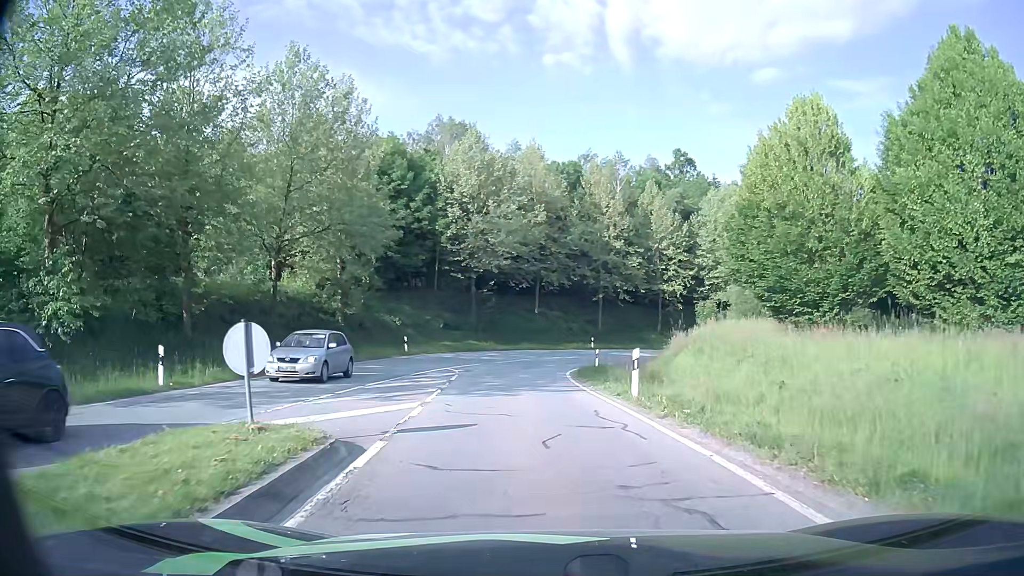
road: primary_link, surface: asphalt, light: Day
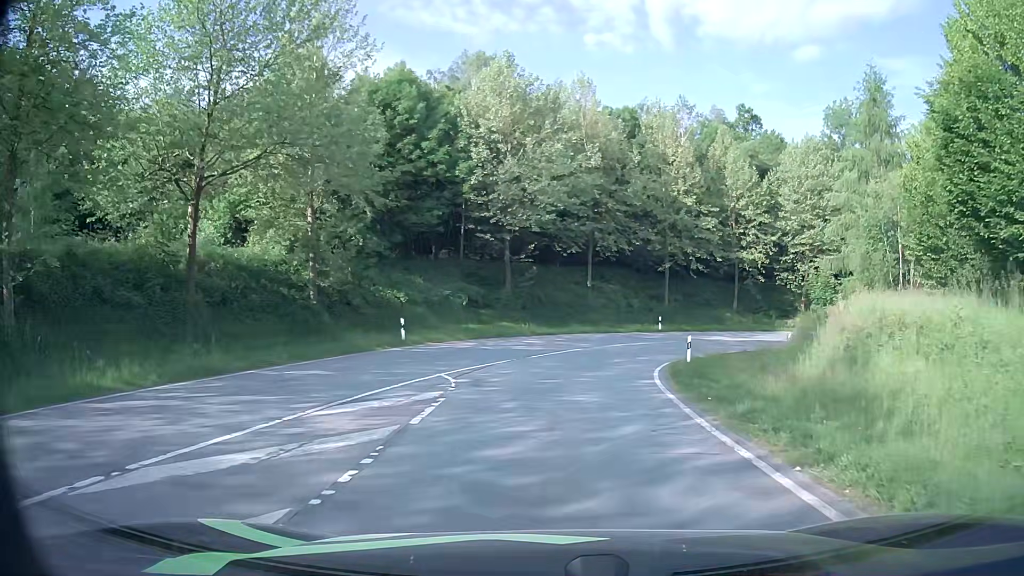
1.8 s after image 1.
(-0.5, +12.8) m; -4°
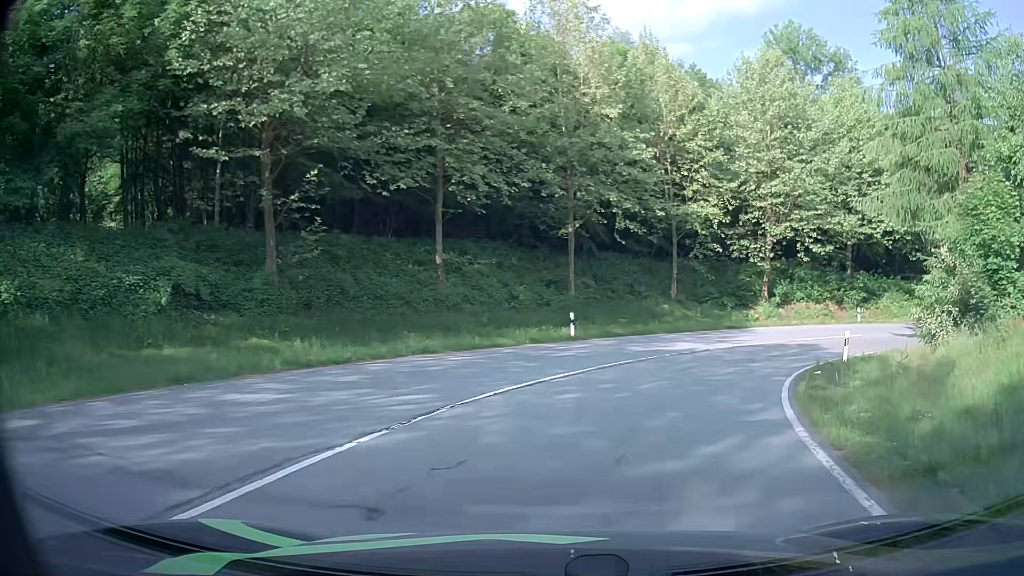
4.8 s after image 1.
(+1.7, +22.3) m; +11°
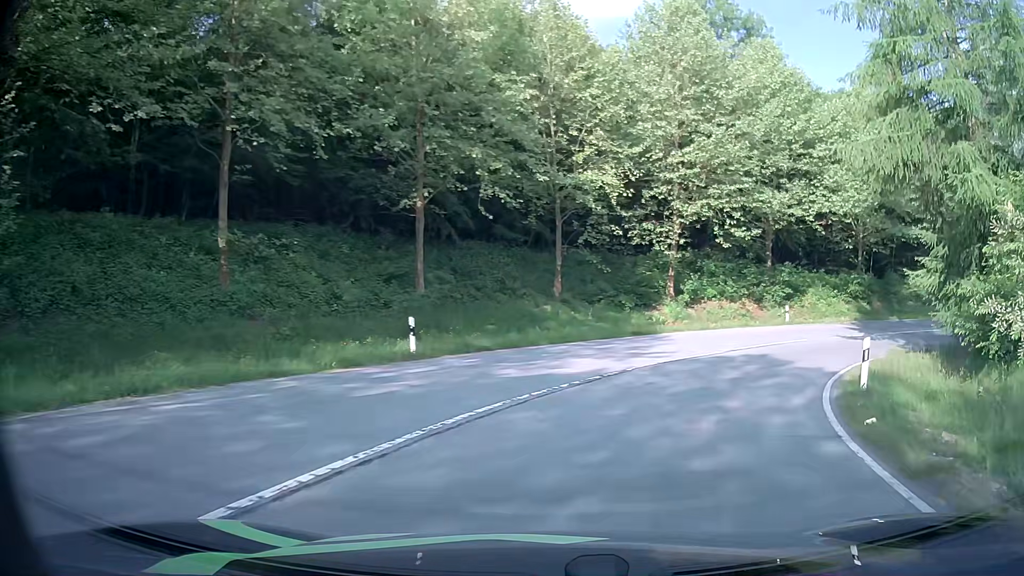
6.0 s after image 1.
(+0.8, +9.0) m; +11°
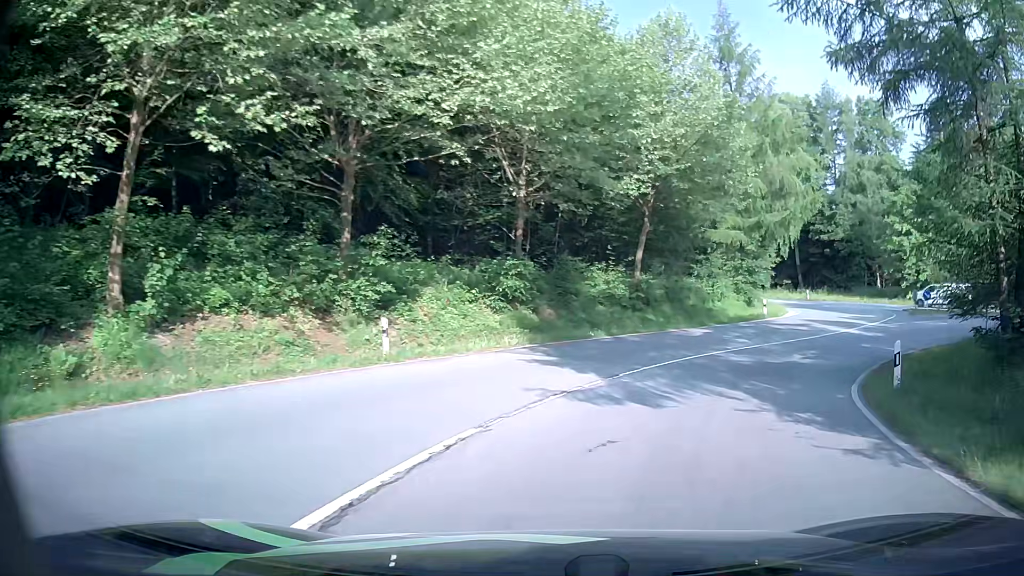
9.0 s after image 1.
(+6.2, +21.1) m; +34°
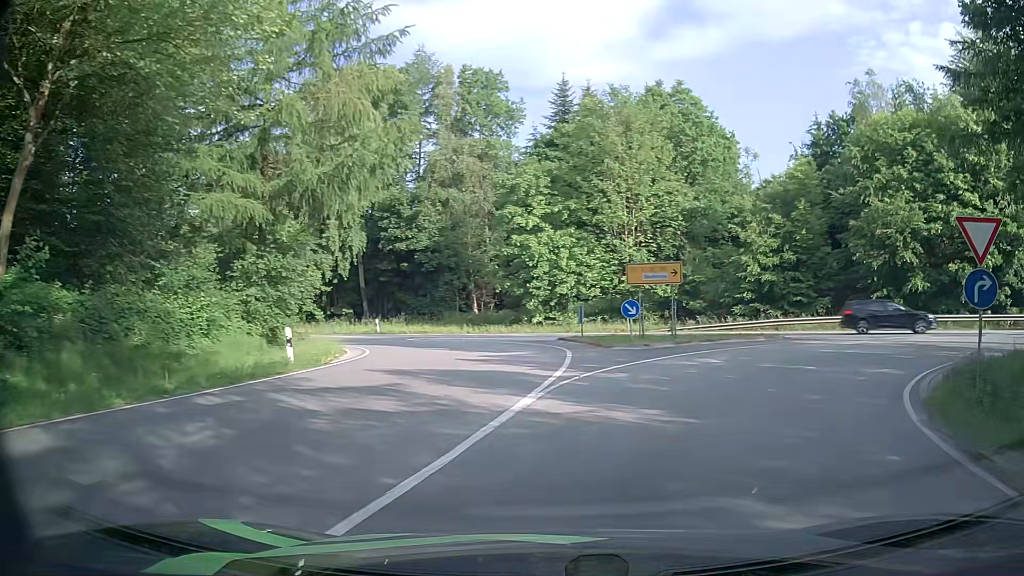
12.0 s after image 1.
(+6.3, +19.8) m; +36°
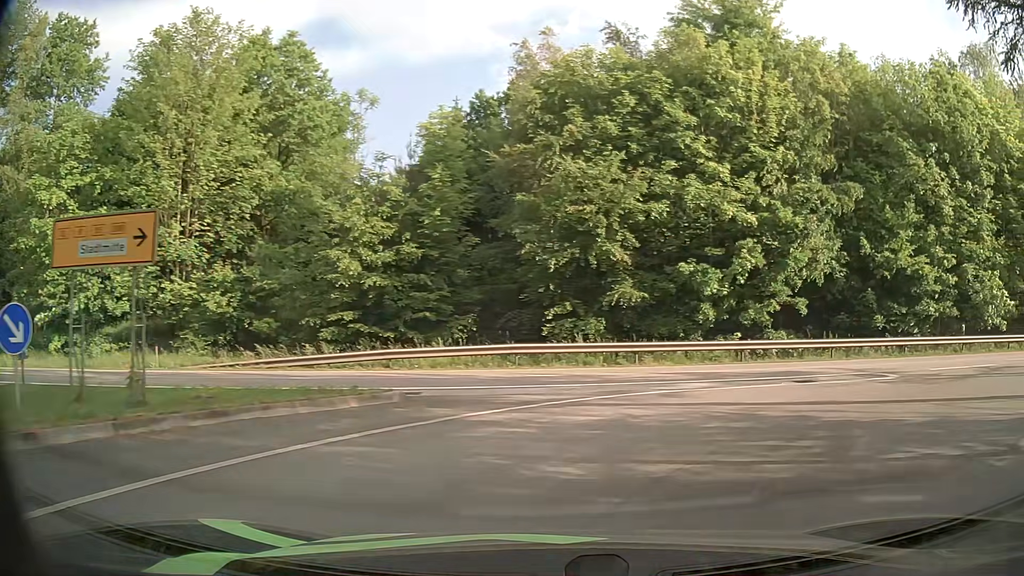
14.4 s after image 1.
(+4.0, +13.8) m; +34°
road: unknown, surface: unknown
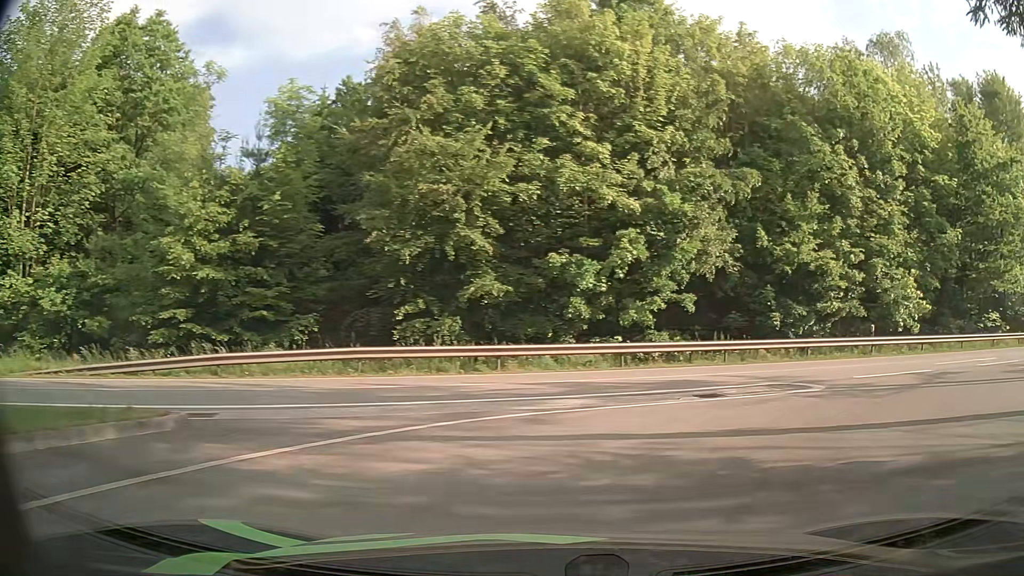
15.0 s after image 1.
(+0.2, +3.1) m; +9°
(+4, +9) (+12, +15) (+21, +19) (+30, +22) (+40, +26) (+49, +29) (+58, +33) (+68, +37) (+77, +41) (+86, +46) m
